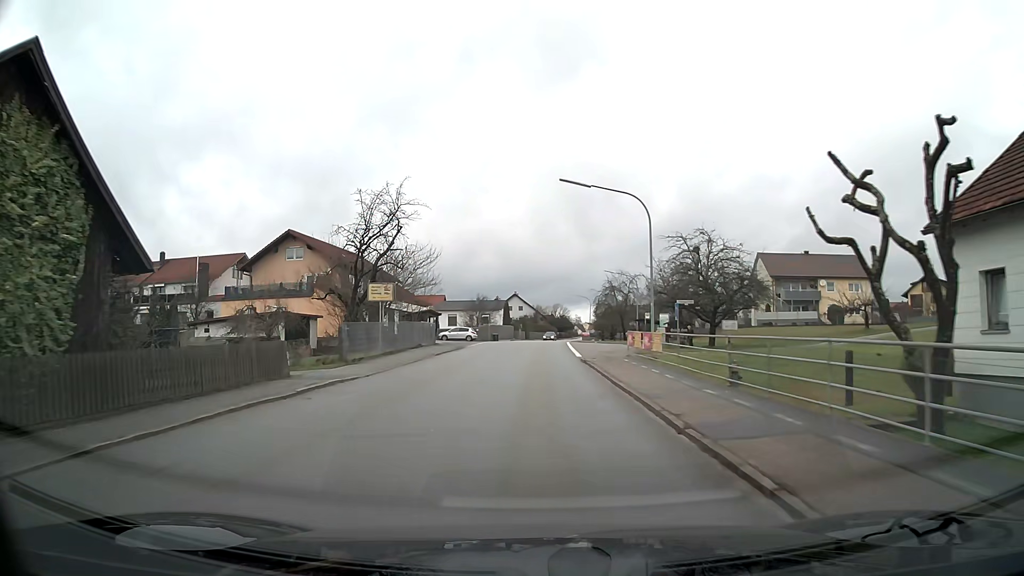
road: tertiary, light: Day
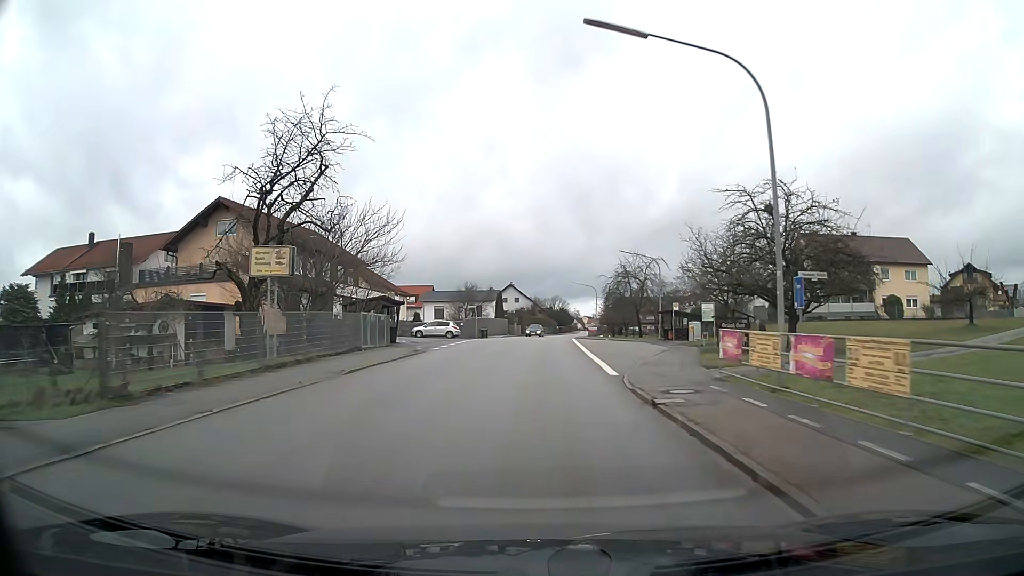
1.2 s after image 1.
(0.0, +14.8) m; 0°
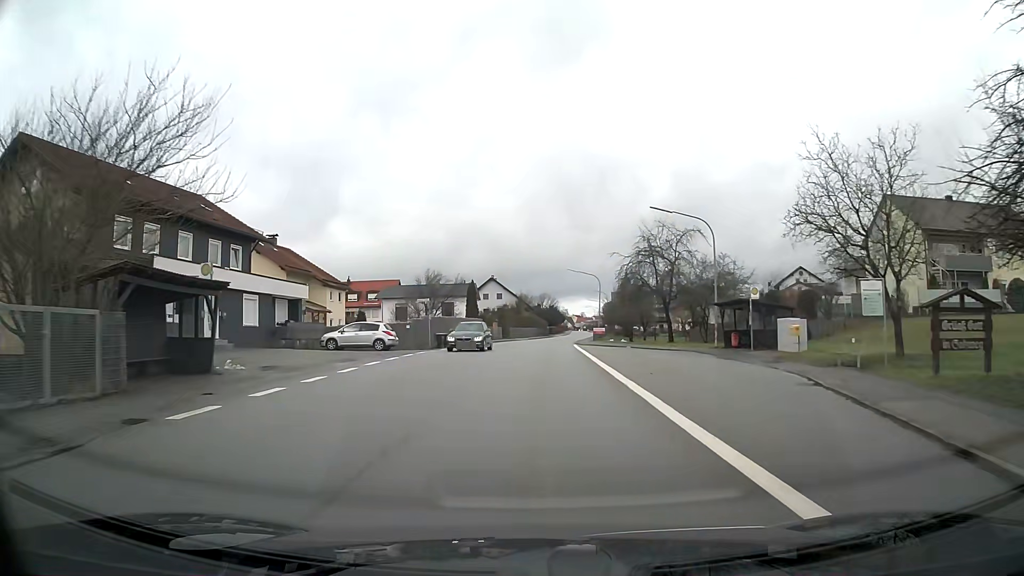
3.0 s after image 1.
(+0.2, +22.2) m; +1°
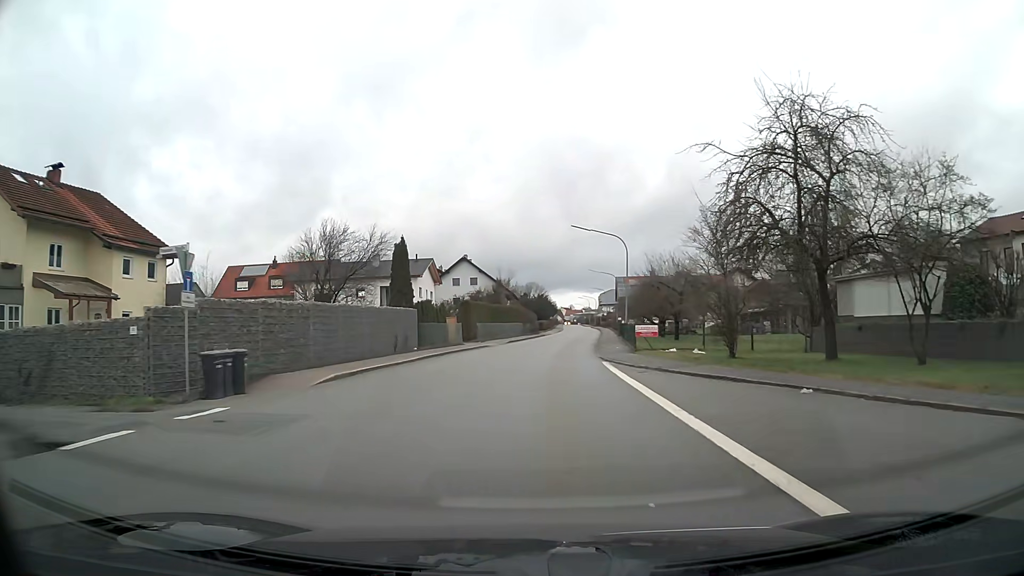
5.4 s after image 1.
(+0.3, +29.8) m; +2°
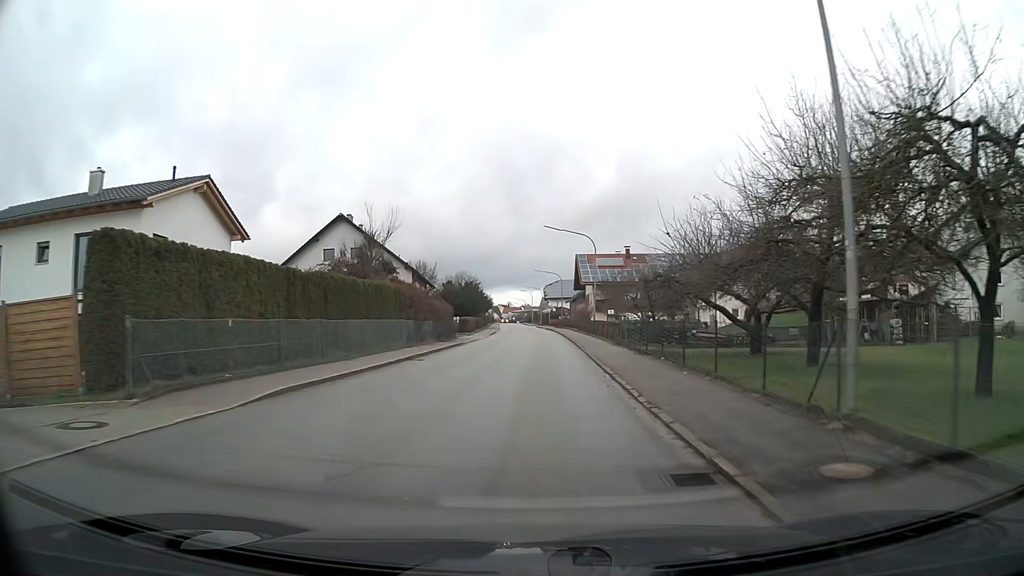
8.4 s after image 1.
(+1.7, +37.1) m; +5°
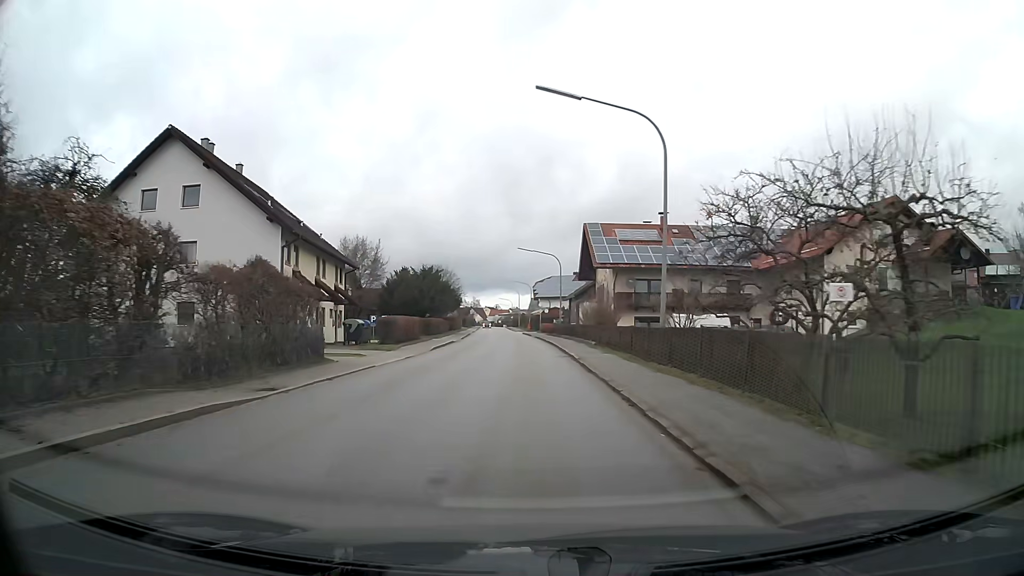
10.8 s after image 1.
(+0.2, +29.5) m; 0°
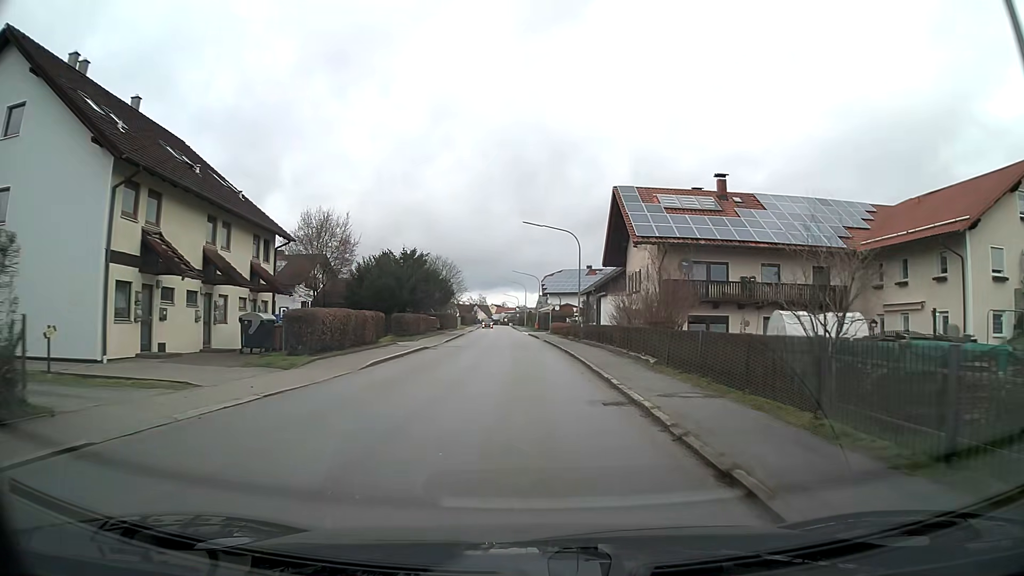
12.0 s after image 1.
(-0.1, +14.7) m; -1°
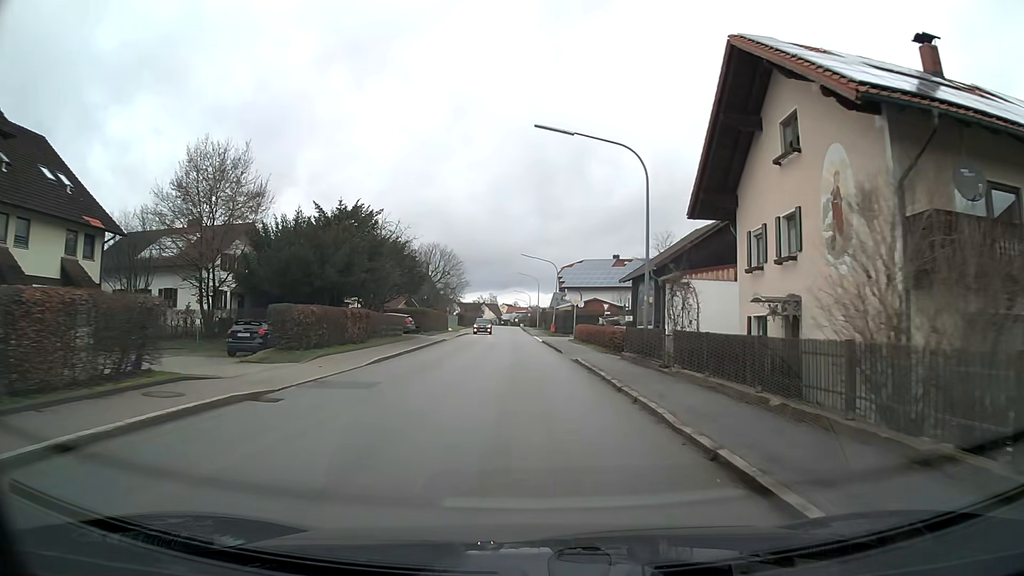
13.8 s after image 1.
(-0.2, +22.0) m; -1°
(0, +10) (0, +20) (0, +30) (-1, +40) (-1, +50) (-1, +60) (-2, +70) (-2, +80) (-2, +90) (-3, +100) m
